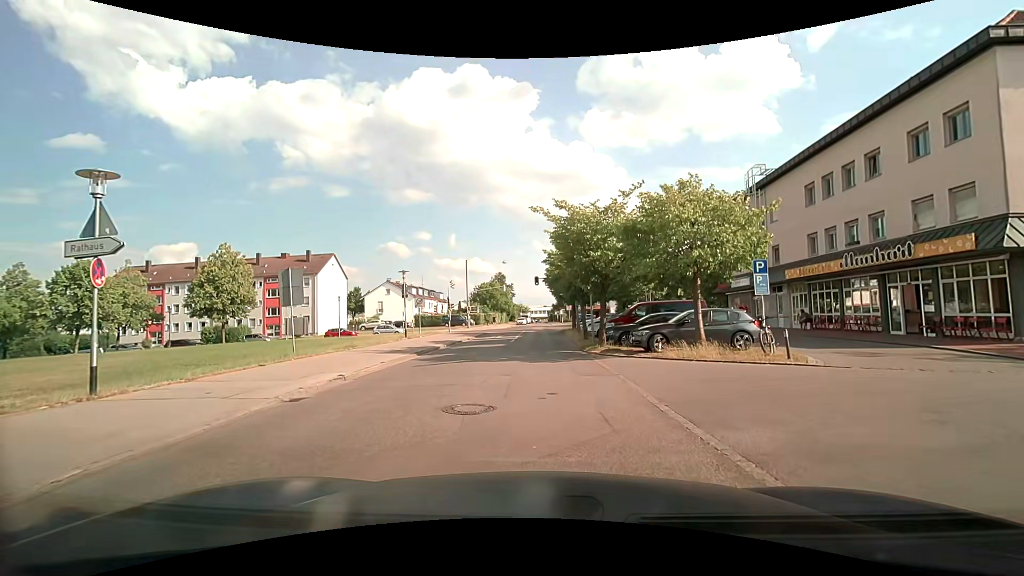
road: residential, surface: asphalt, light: Day
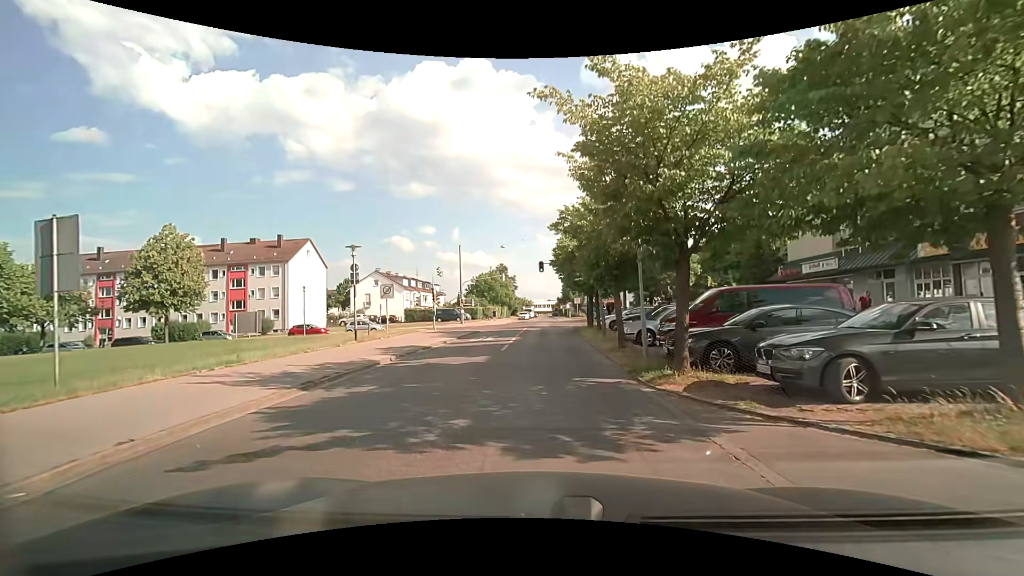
(+0.3, +10.2) m; +1°
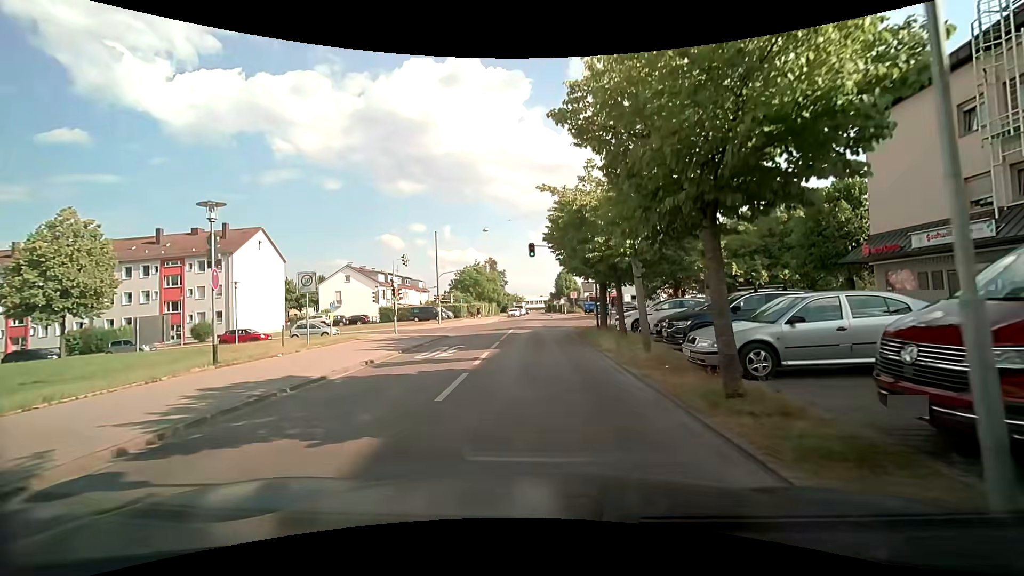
(+0.3, +9.9) m; +2°
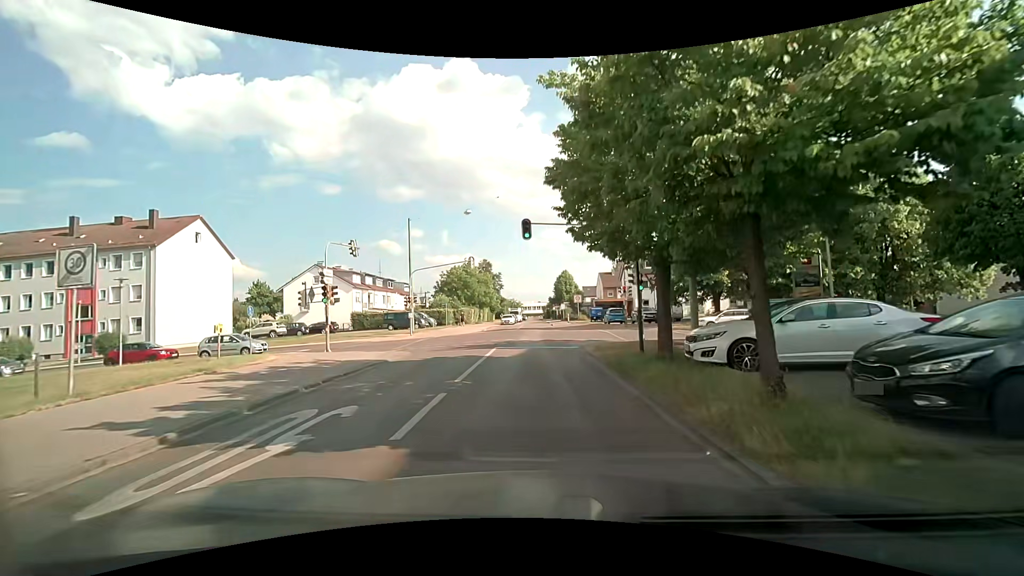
(0.0, +10.9) m; 0°
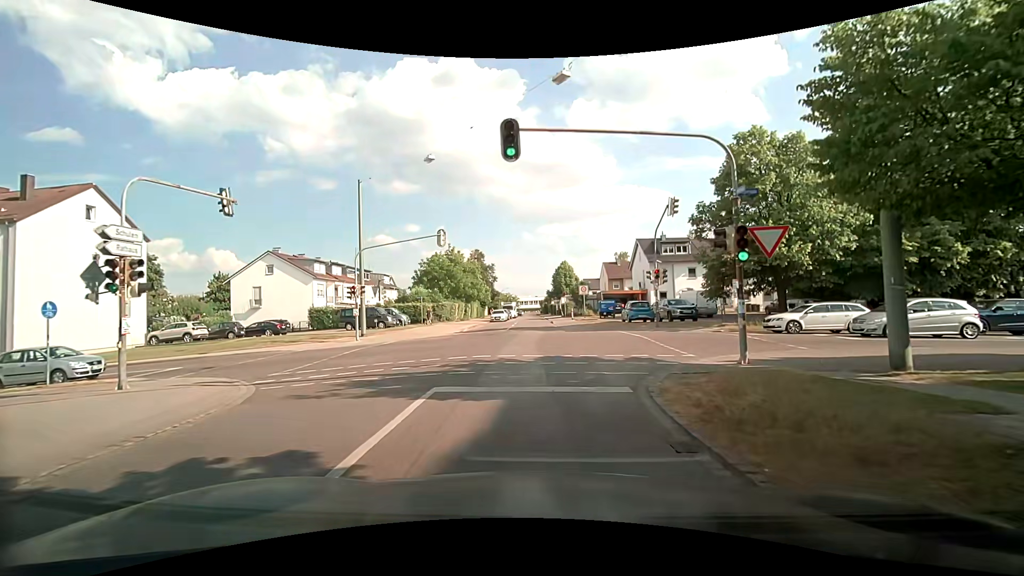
(0.0, +11.6) m; 0°
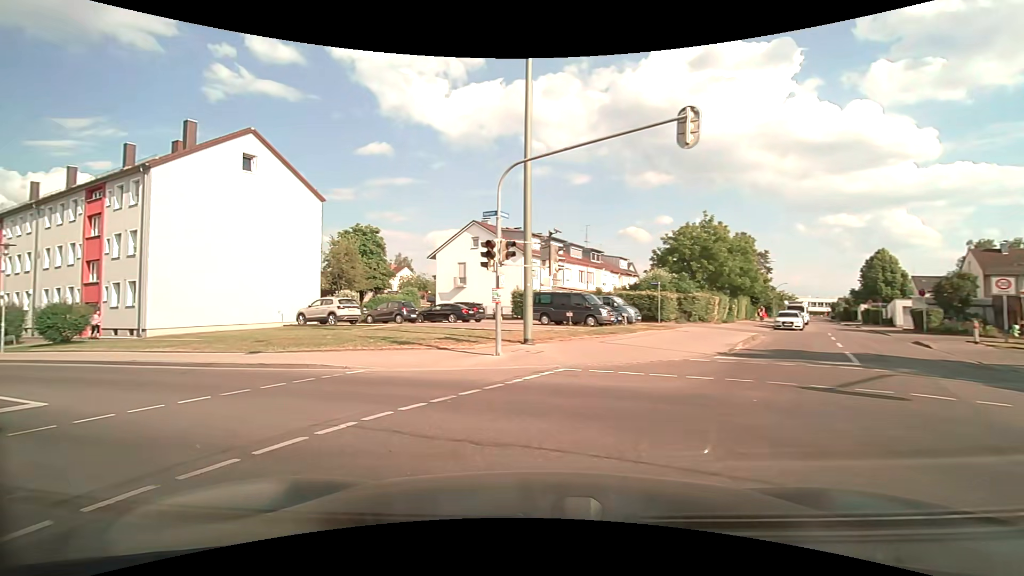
(-2.1, +16.9) m; -27°
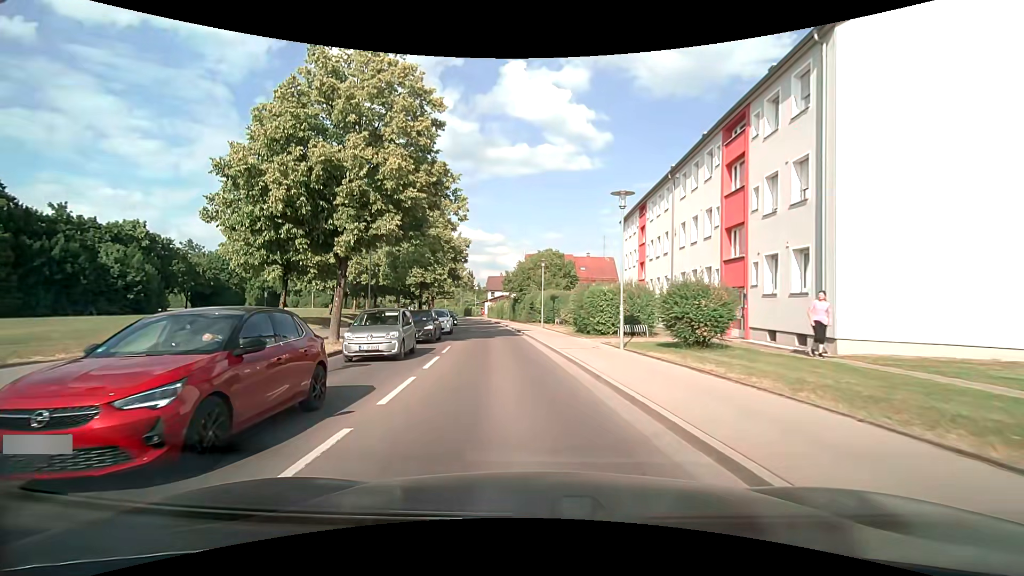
(-10.5, +13.5) m; -64°
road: tertiary
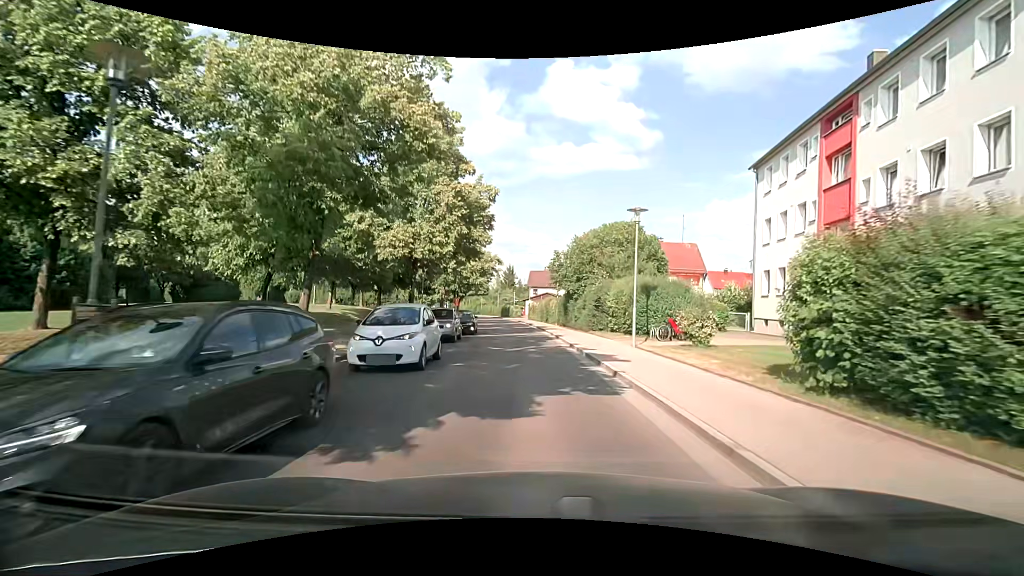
(-1.5, +18.7) m; -5°
